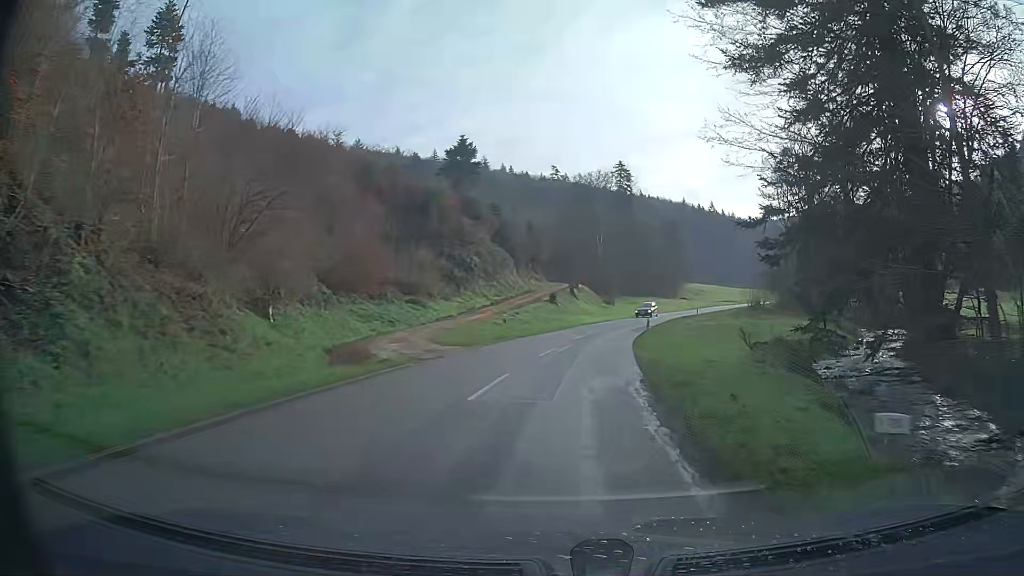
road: tertiary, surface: asphalt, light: Day
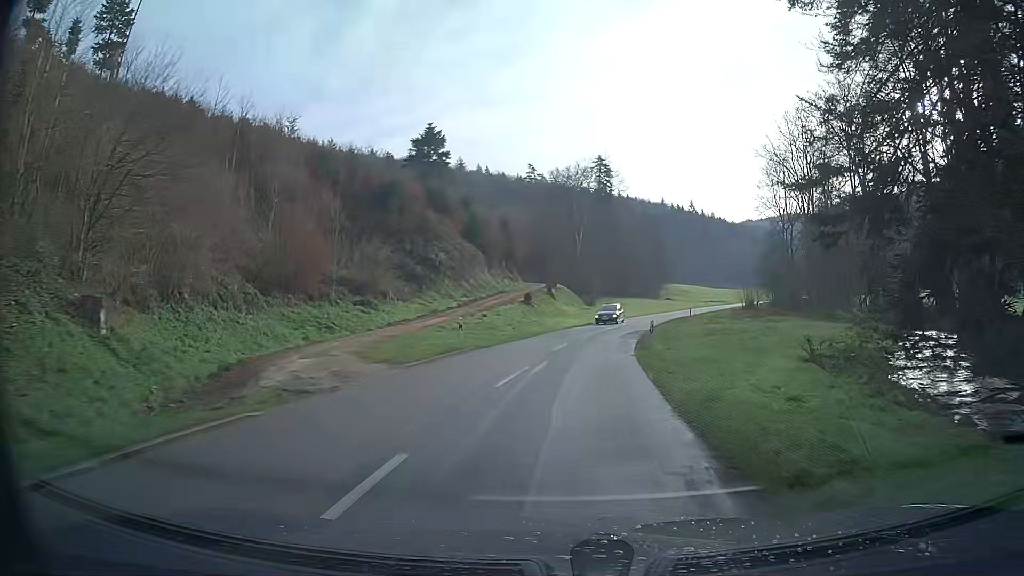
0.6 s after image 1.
(+0.2, +8.1) m; +2°
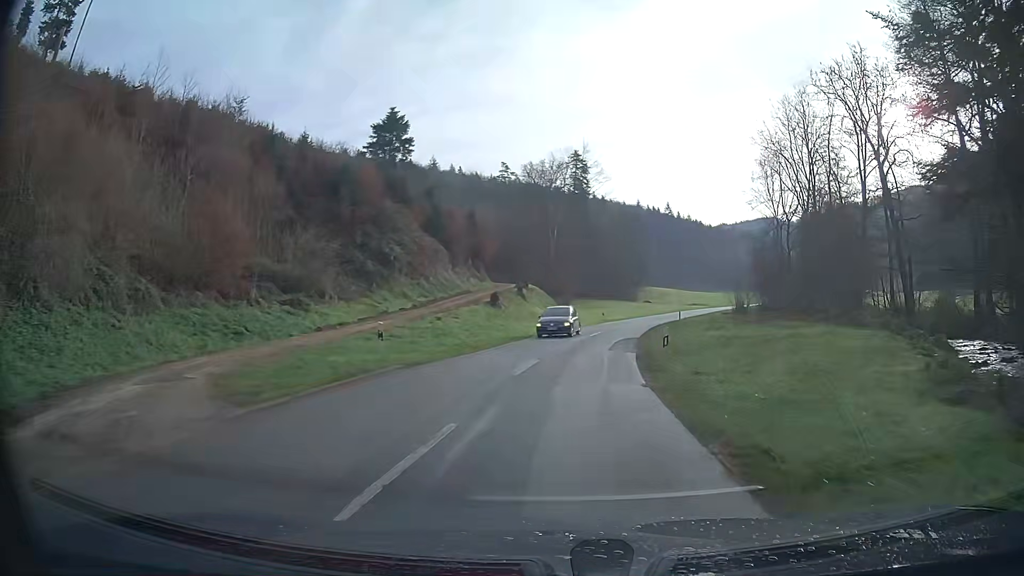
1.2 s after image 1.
(+0.2, +8.2) m; +2°
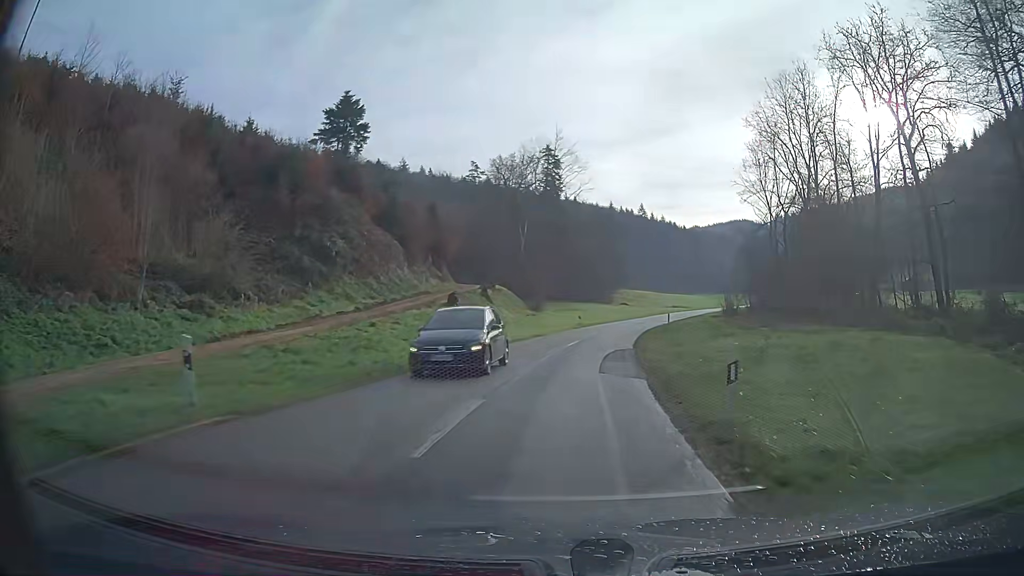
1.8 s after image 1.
(+0.2, +8.3) m; +2°
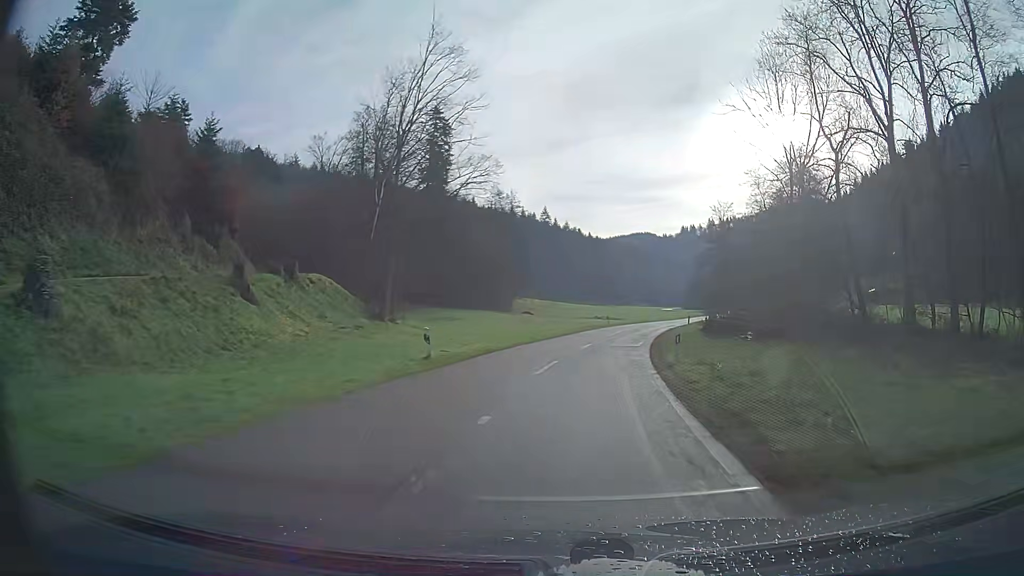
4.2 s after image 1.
(+2.6, +33.6) m; +9°
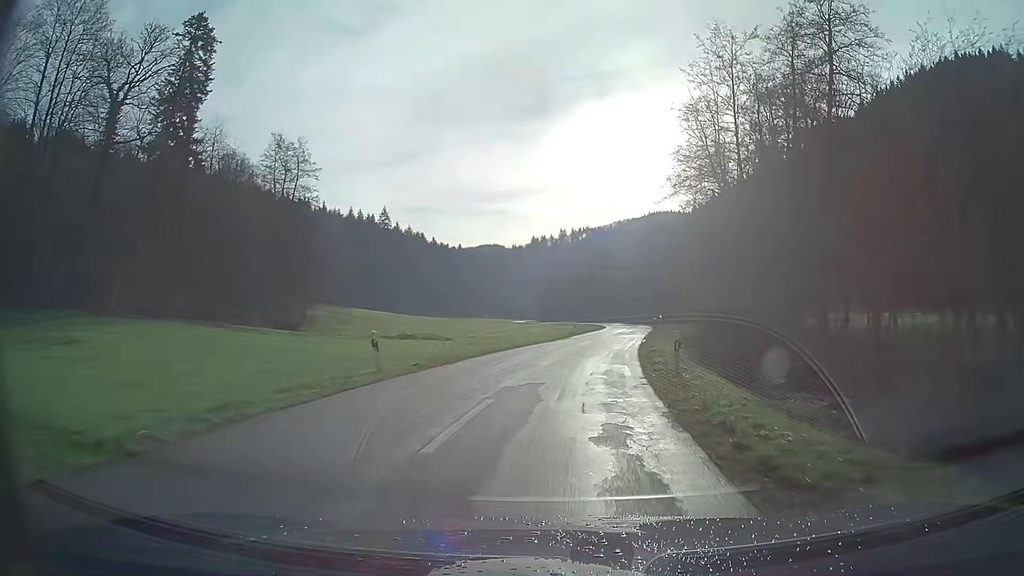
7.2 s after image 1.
(+4.9, +42.3) m; +13°
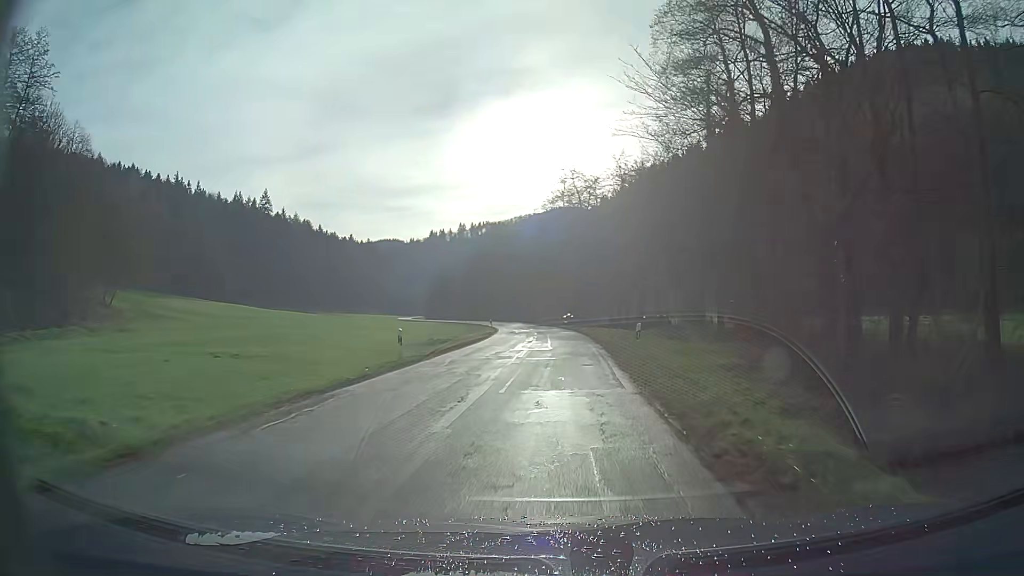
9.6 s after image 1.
(+2.8, +35.2) m; +8°
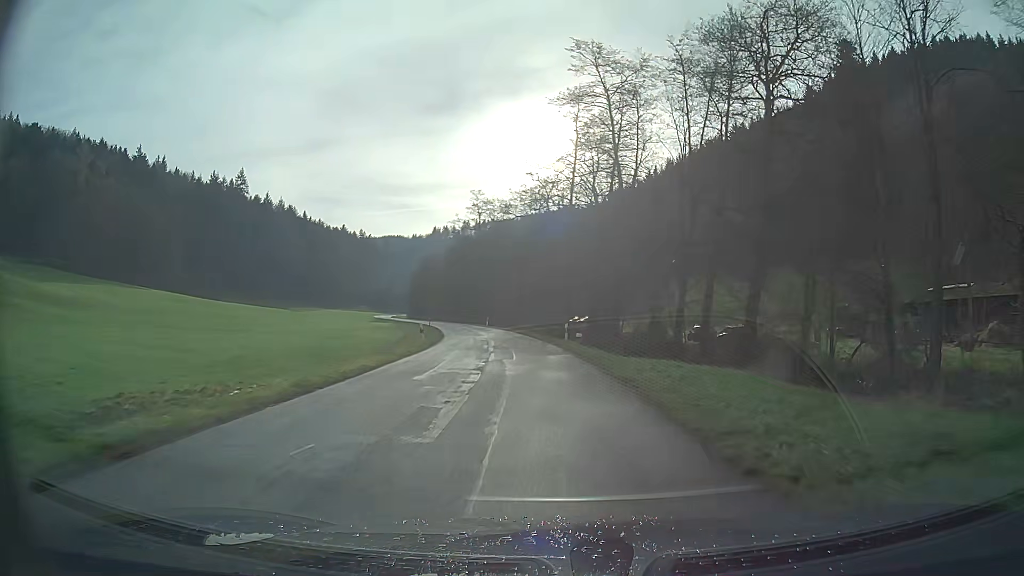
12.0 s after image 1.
(0.0, +35.4) m; -1°
